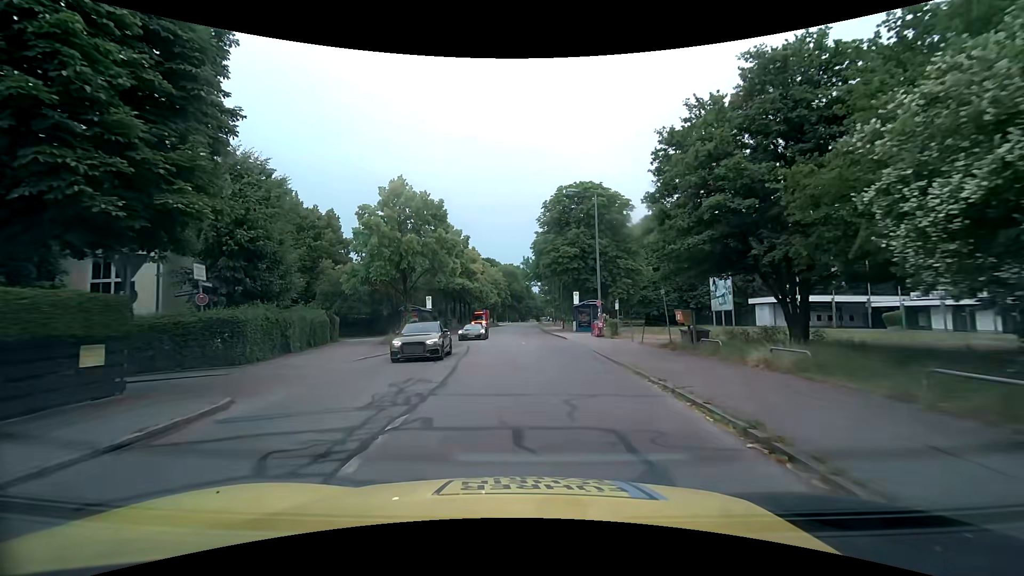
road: tertiary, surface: asphalt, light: Day
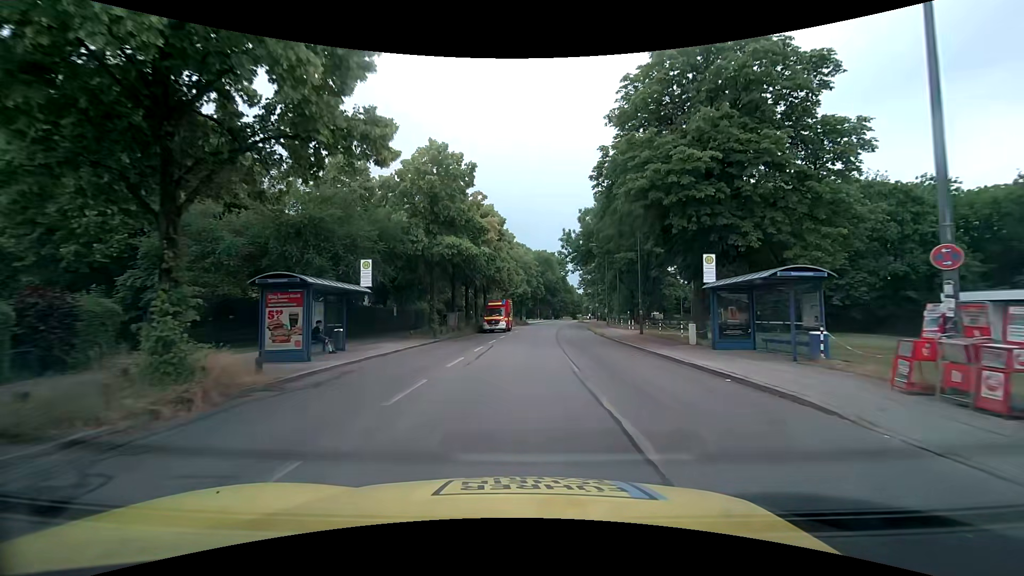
(-1.1, +26.8) m; -4°
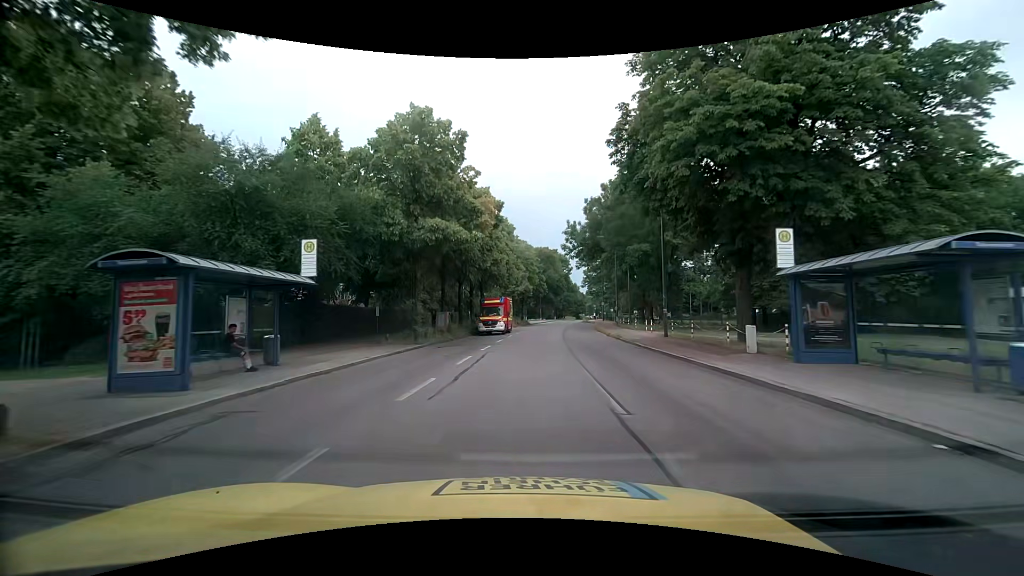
(0.0, +5.6) m; 0°
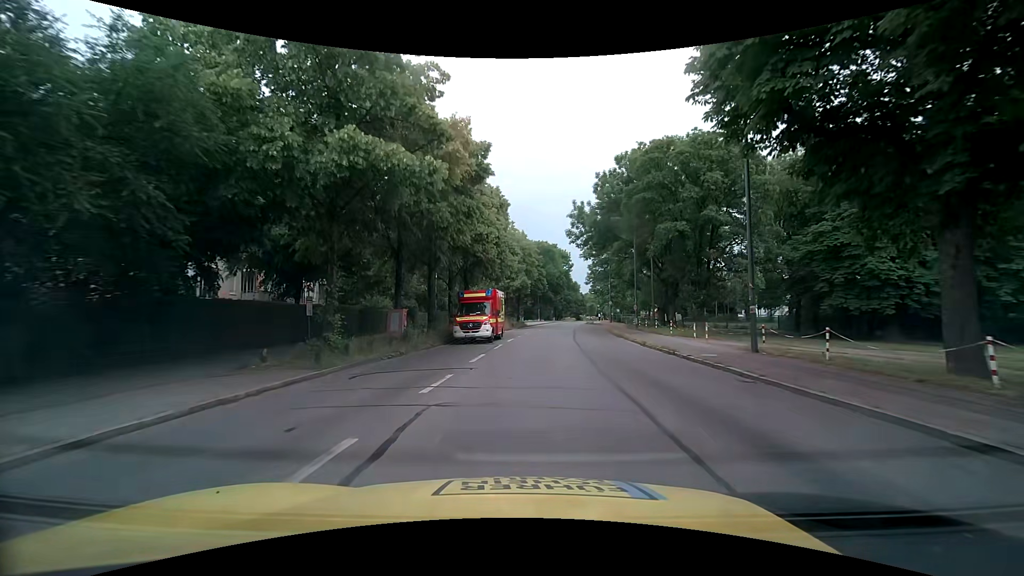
(0.0, +11.6) m; 0°
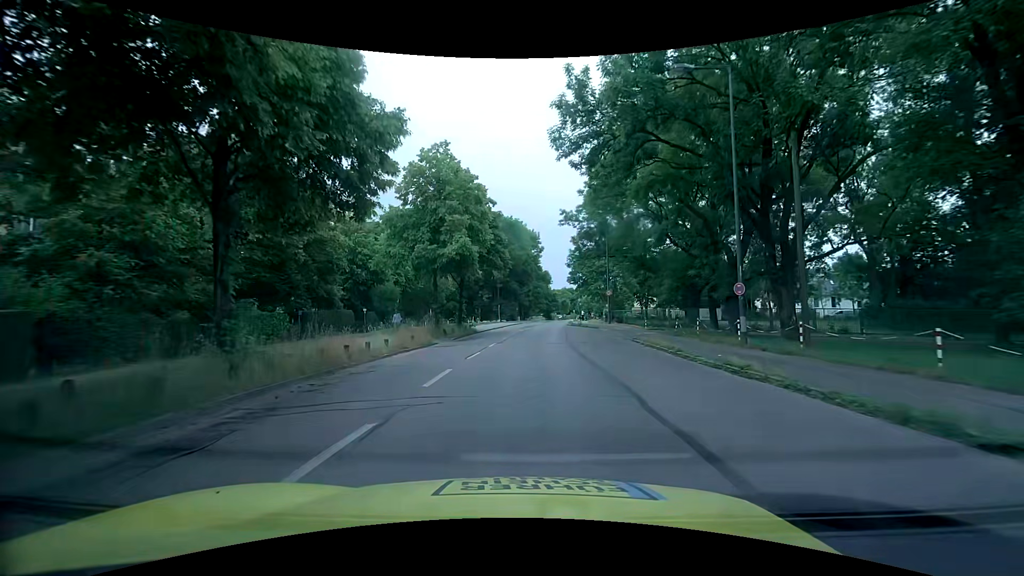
(+1.4, +28.9) m; +4°
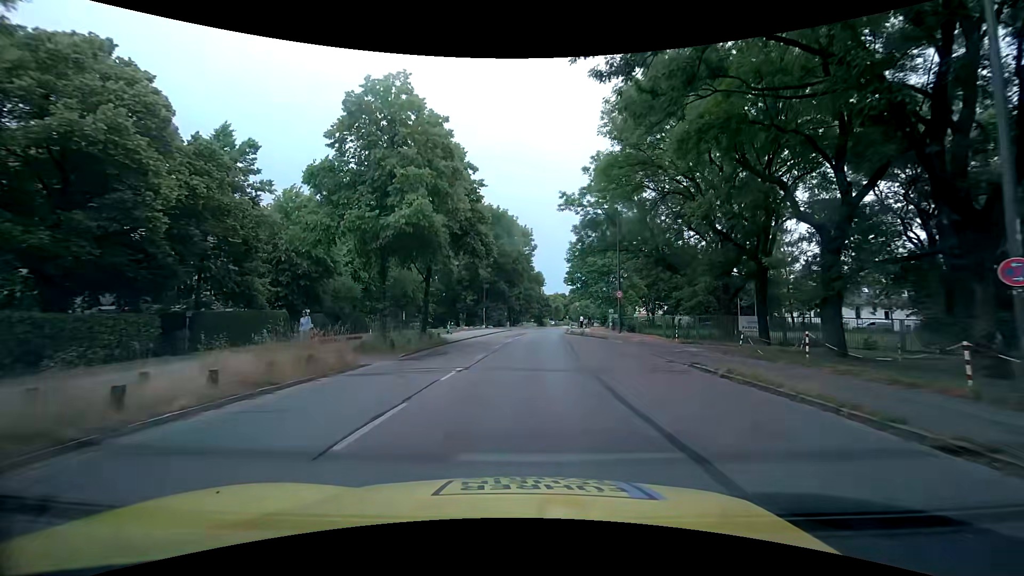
(+0.2, +10.3) m; +2°
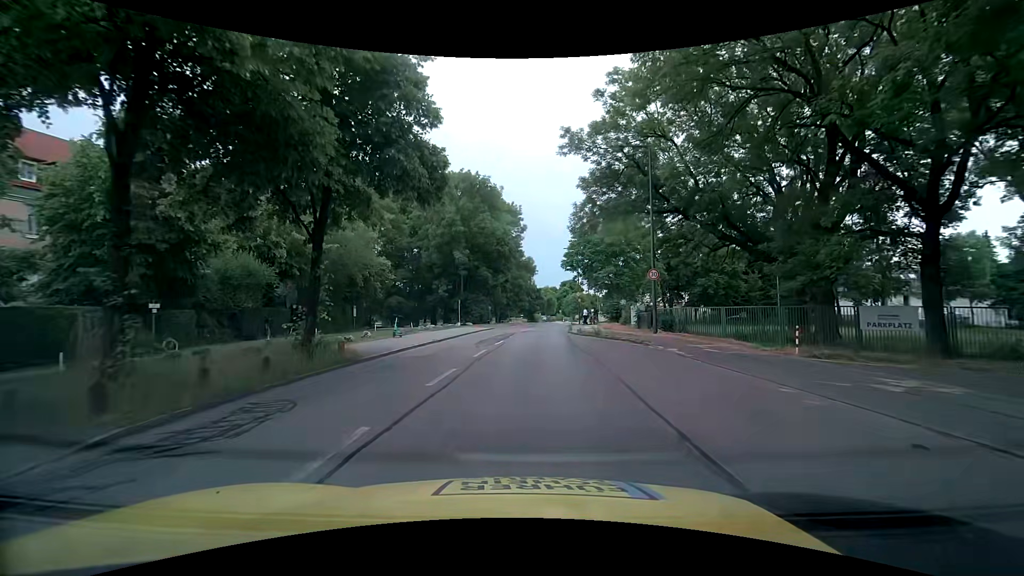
(0.0, +13.9) m; +1°
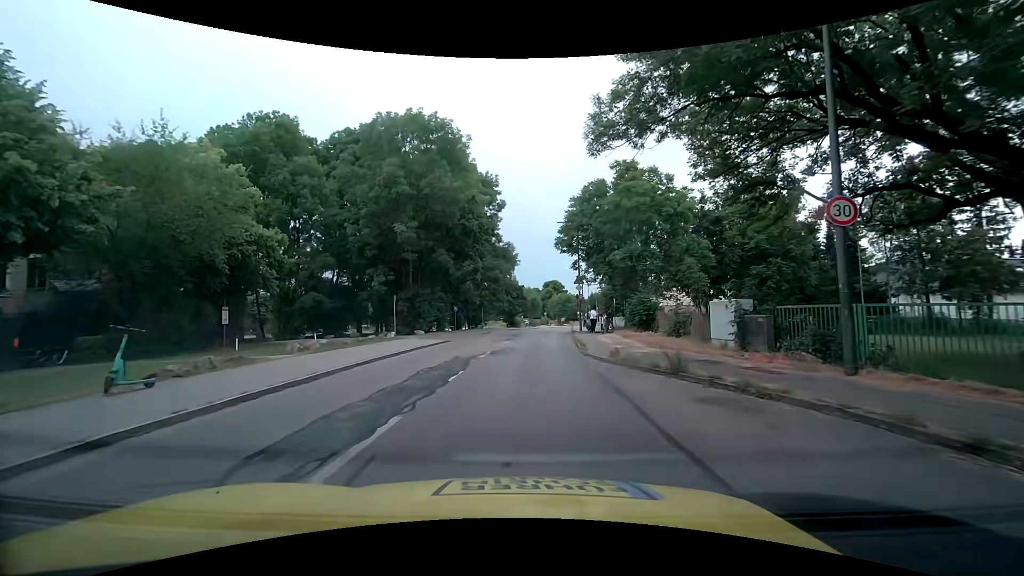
(+0.3, +17.3) m; +2°
(0, +10) (+1, +20) (+1, +30) (+2, +40) (+3, +50) (+4, +60) (+6, +70) (+8, +79) (+10, +89) (+11, +99) m
